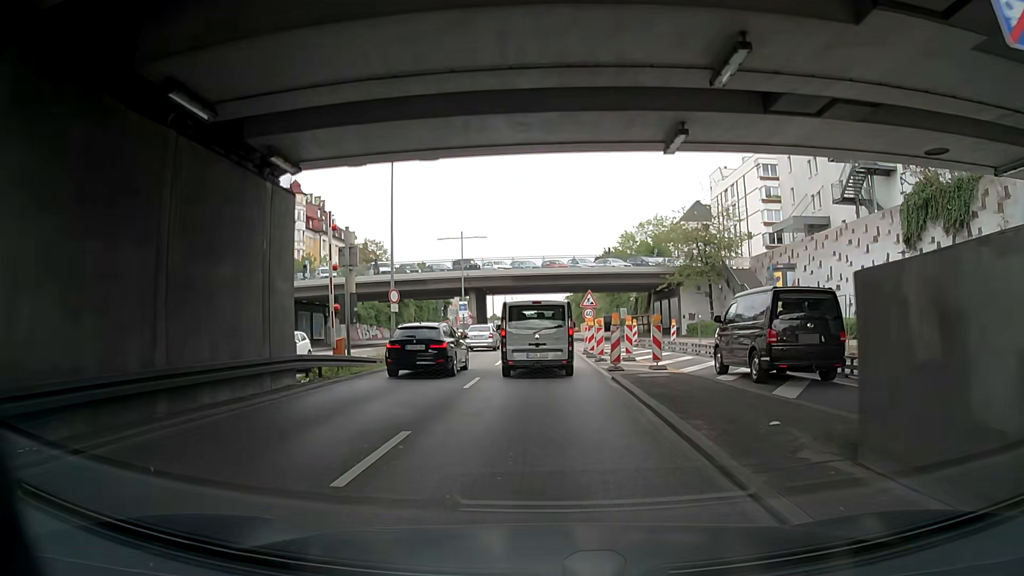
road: trunk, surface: asphalt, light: Day
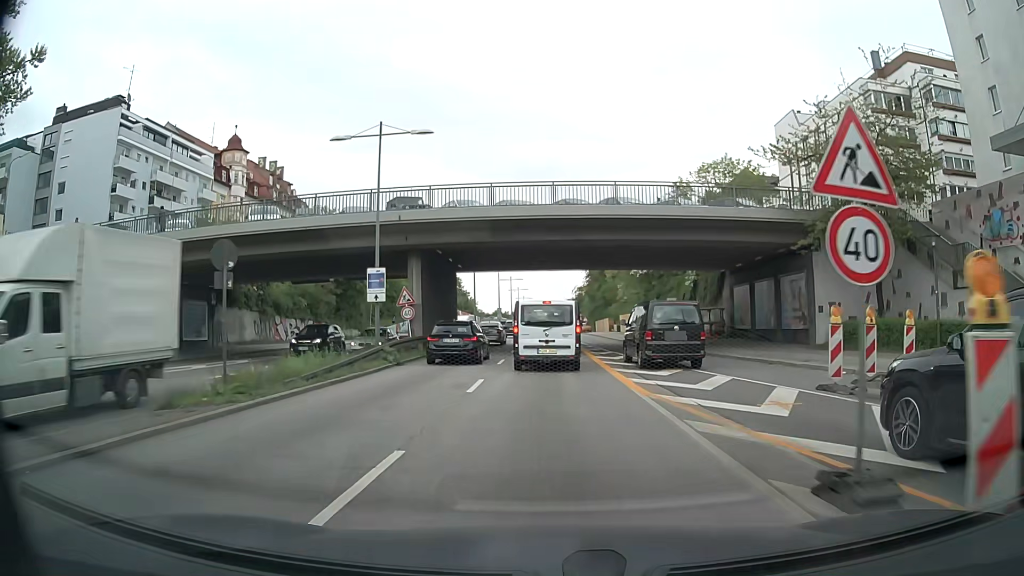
(-0.2, +28.8) m; -1°
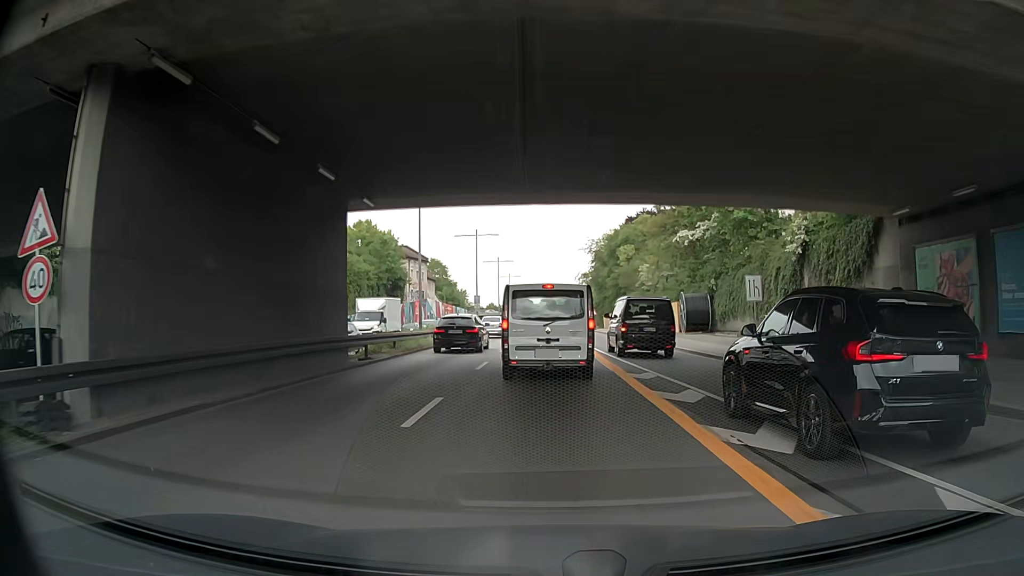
(0.0, +23.0) m; 0°
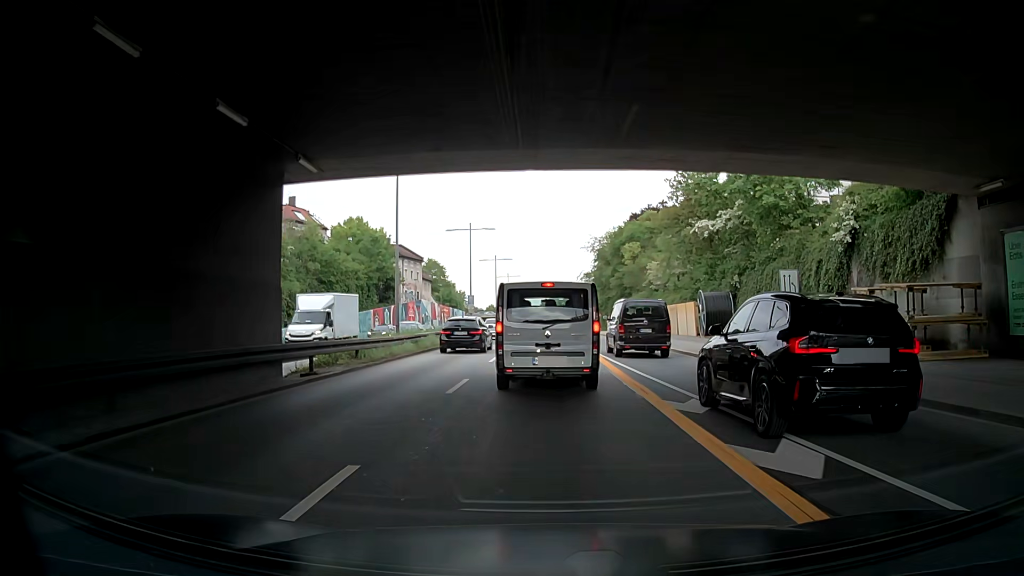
(0.0, +5.0) m; -1°
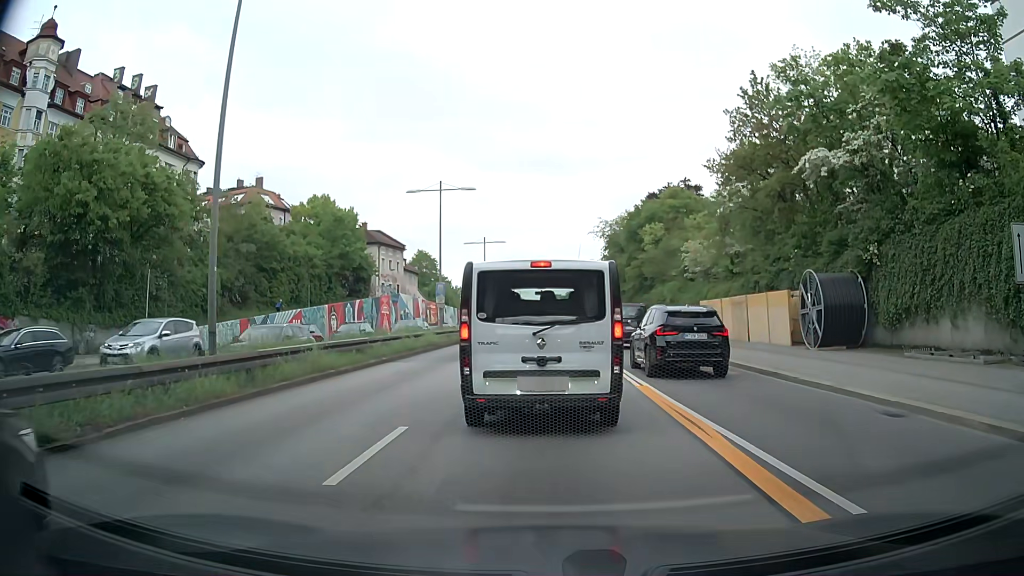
(+0.1, +15.4) m; -1°
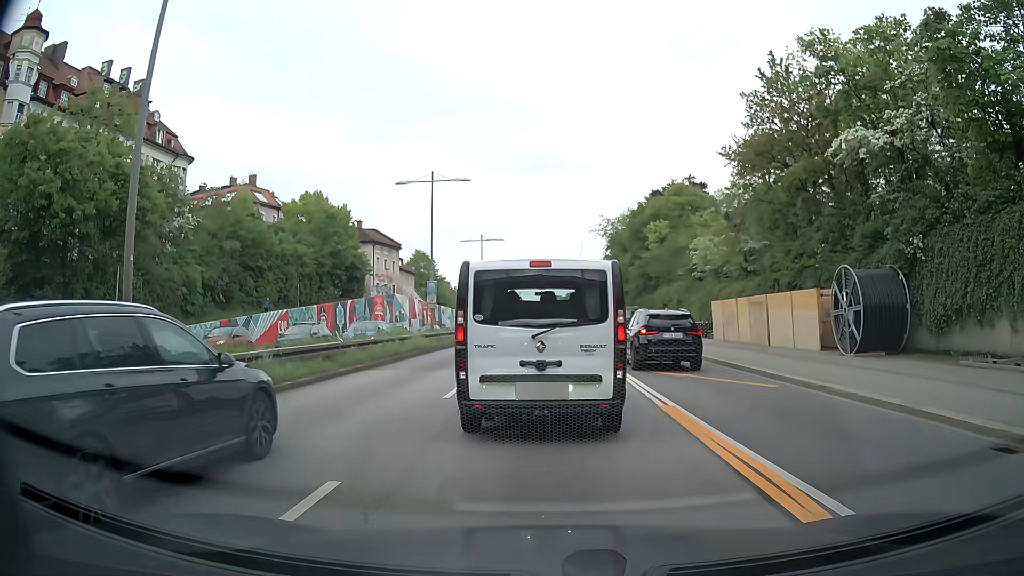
(0.0, +2.8) m; +2°
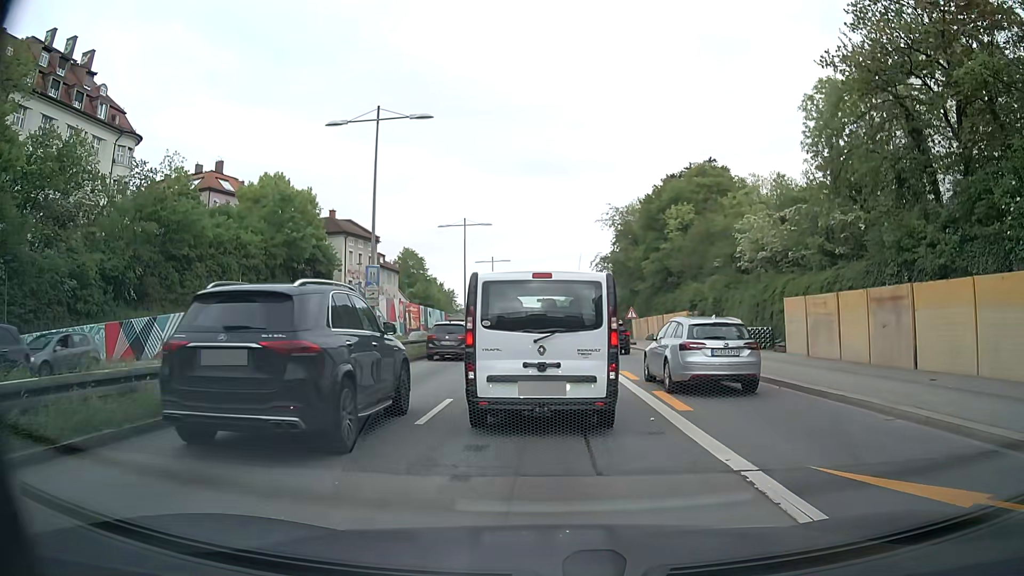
(-0.1, +11.5) m; 0°
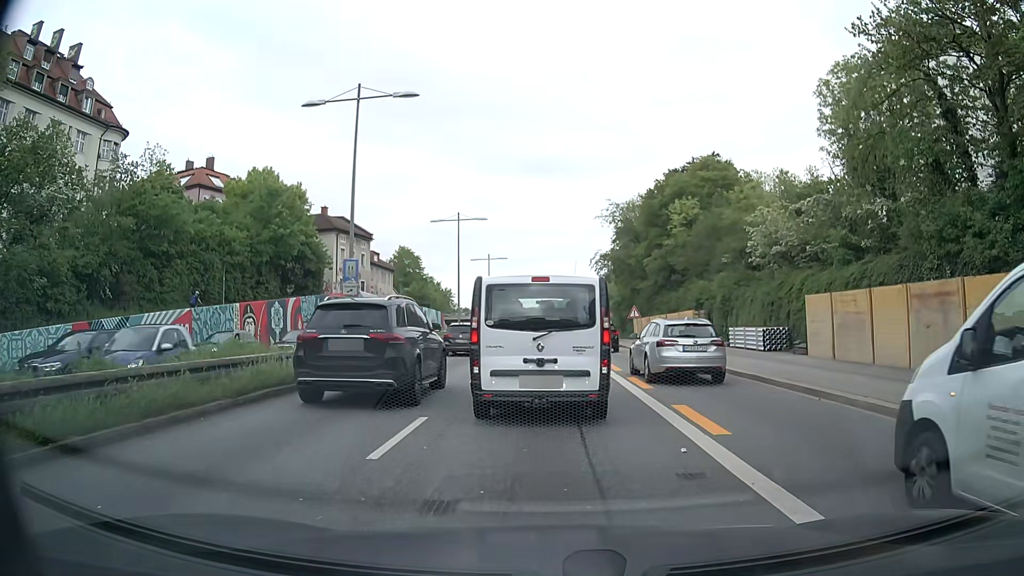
(0.0, +2.4) m; 0°
(0, +10) (0, +20) (0, +30) (0, +40) (-1, +50) (-1, +60) (-1, +70) (-1, +80) (-1, +90) (-2, +100) m
